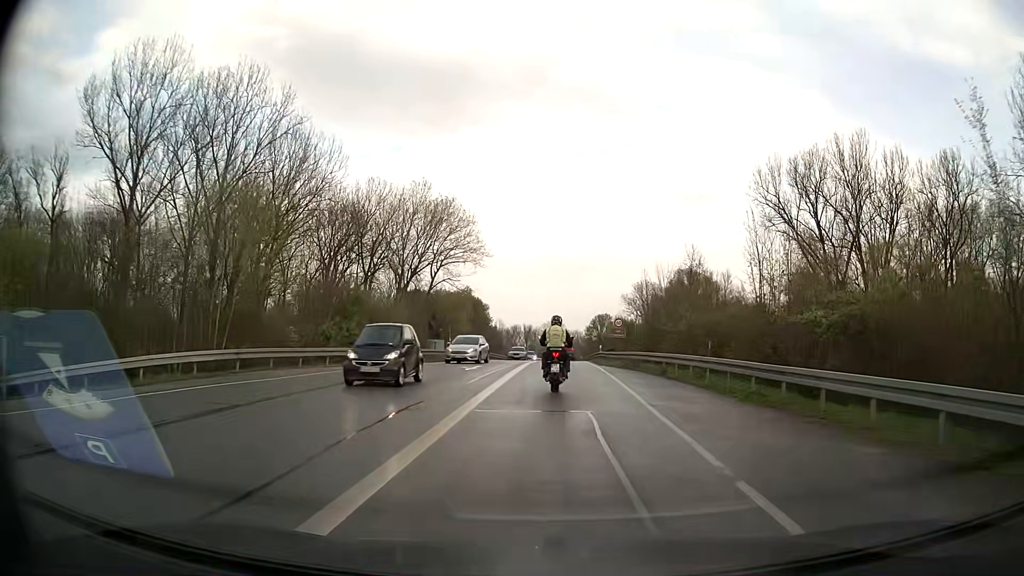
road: secondary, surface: asphalt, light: Day
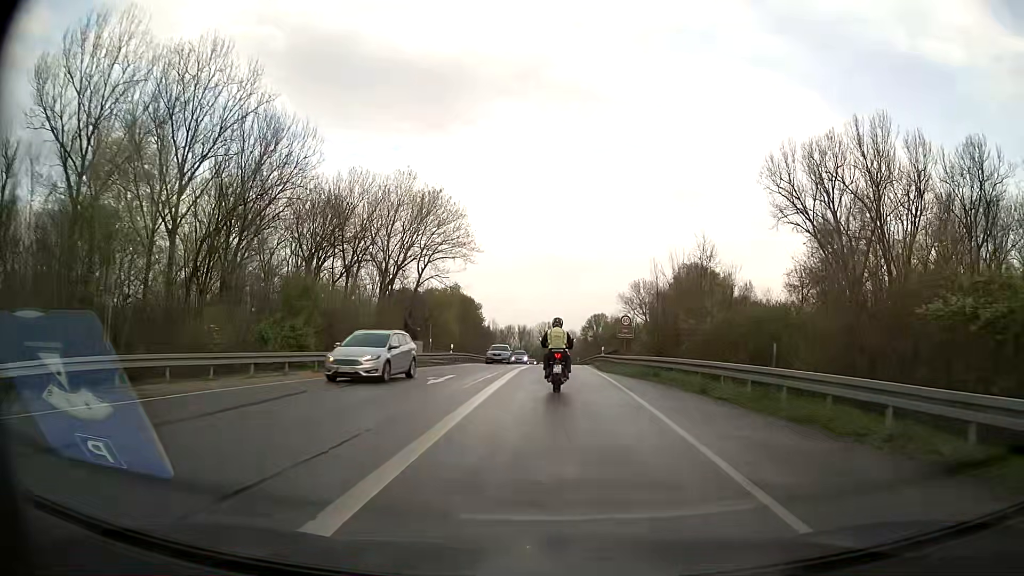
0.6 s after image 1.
(0.0, +7.1) m; 0°
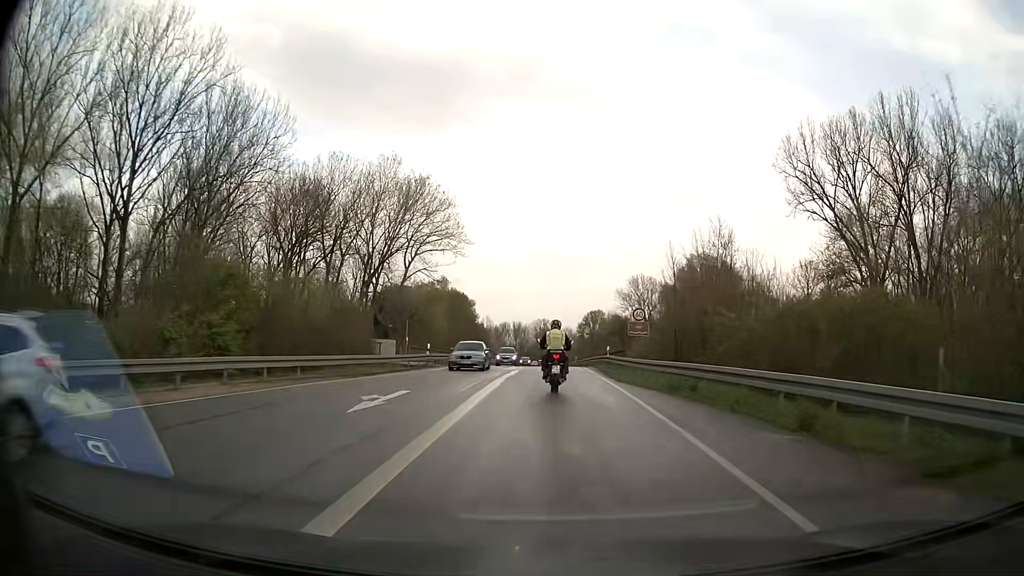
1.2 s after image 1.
(0.0, +7.2) m; 0°
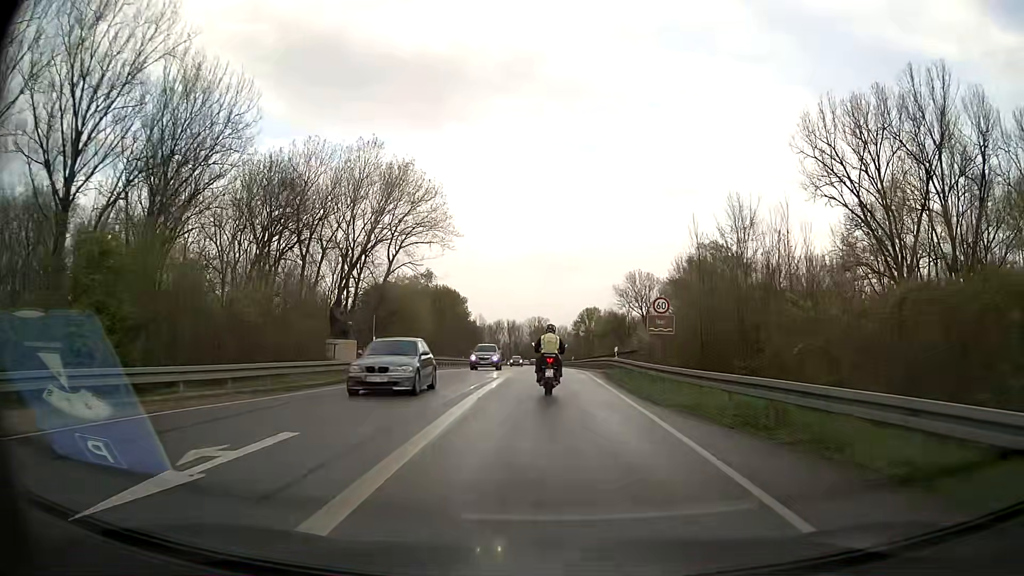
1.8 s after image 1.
(0.0, +7.2) m; +1°
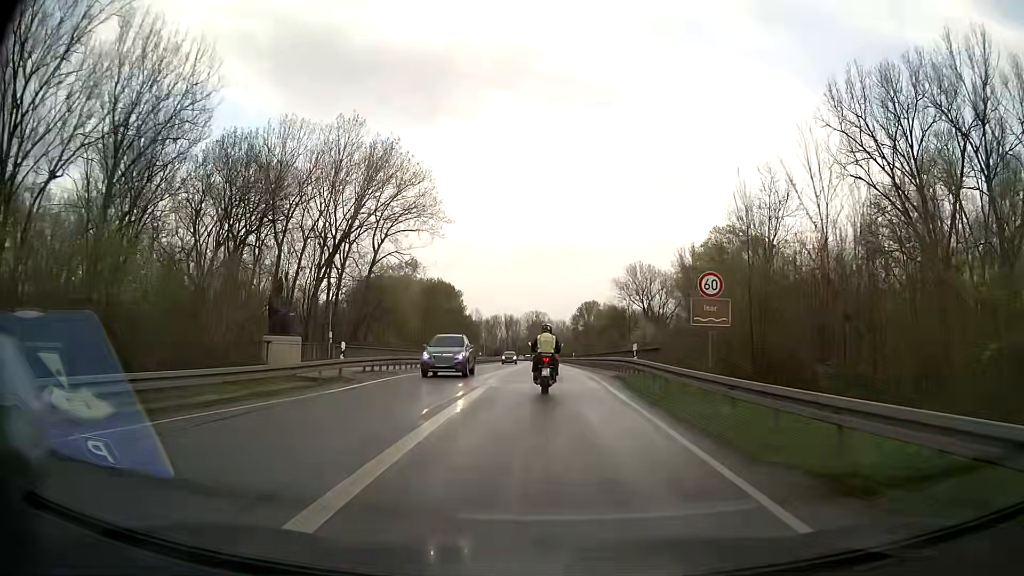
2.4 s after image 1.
(0.0, +7.3) m; 0°
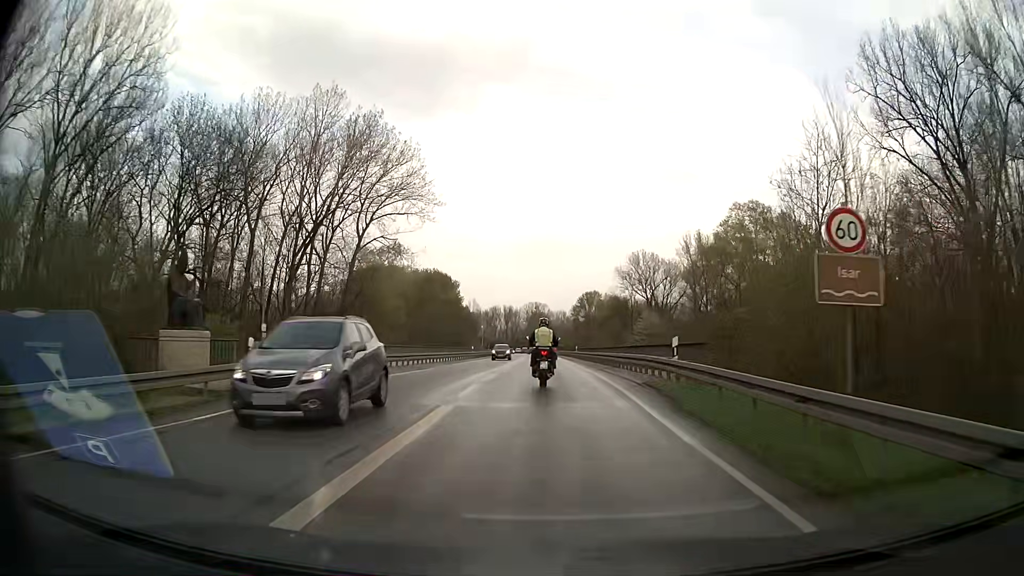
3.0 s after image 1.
(0.0, +7.4) m; 0°
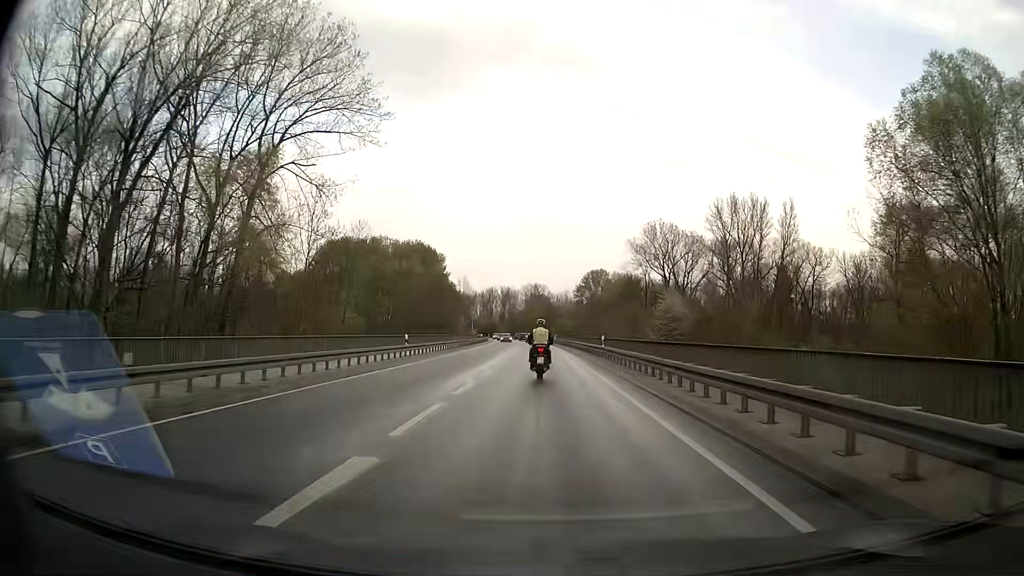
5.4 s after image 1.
(-0.1, +30.6) m; 0°
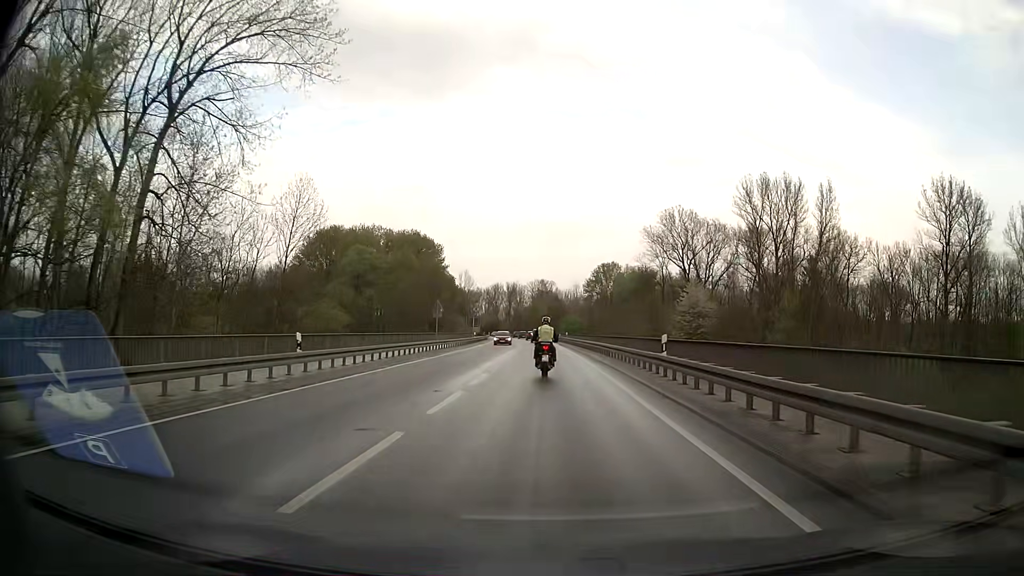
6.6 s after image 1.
(0.0, +16.1) m; 0°
(0, +10) (0, +20) (0, +30) (0, +40) (0, +50) (0, +60) (-1, +70) (-1, +80) (-1, +90) (-2, +100) m
